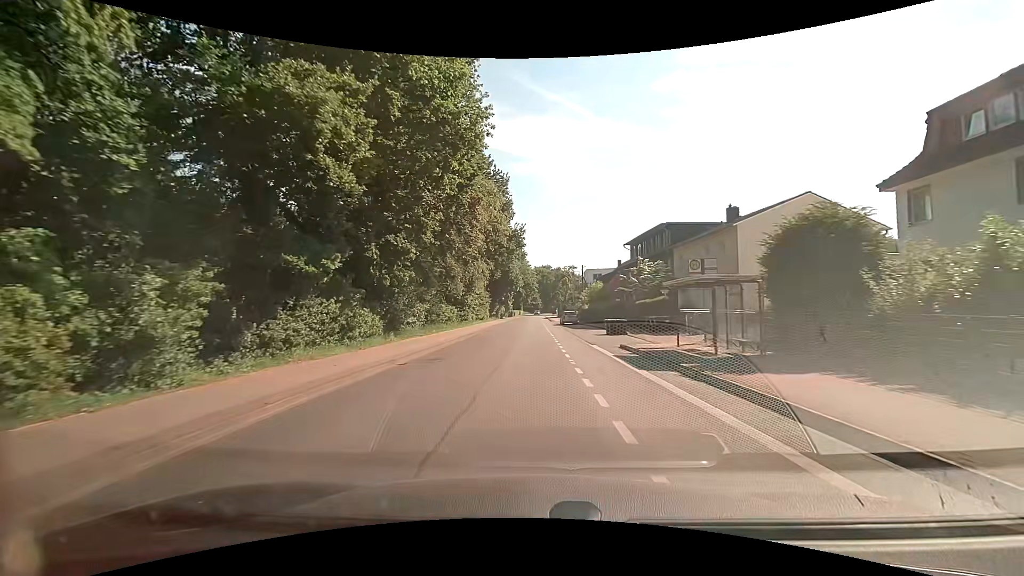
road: tertiary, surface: asphalt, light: Day
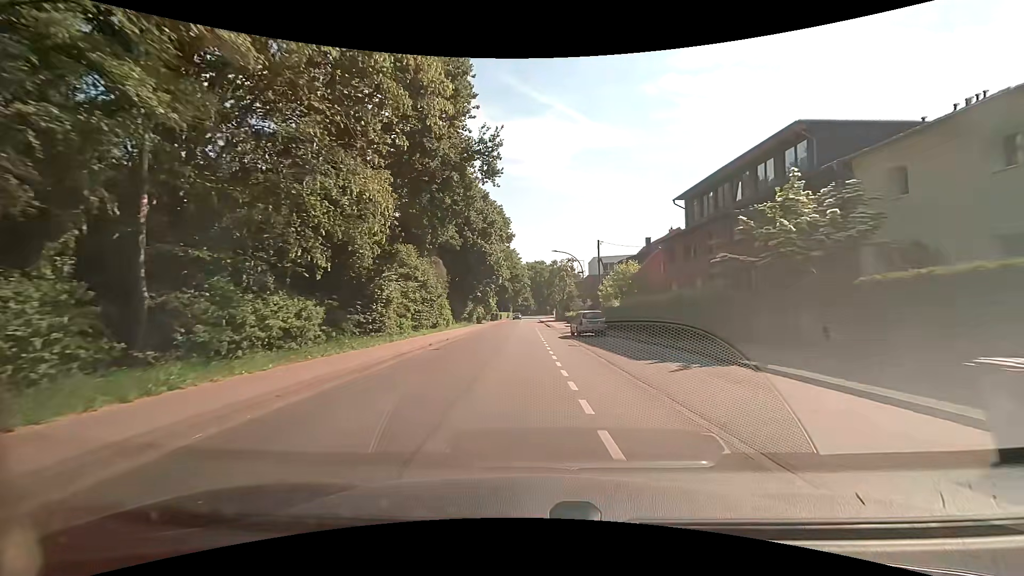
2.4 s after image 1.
(+0.2, +27.2) m; +1°
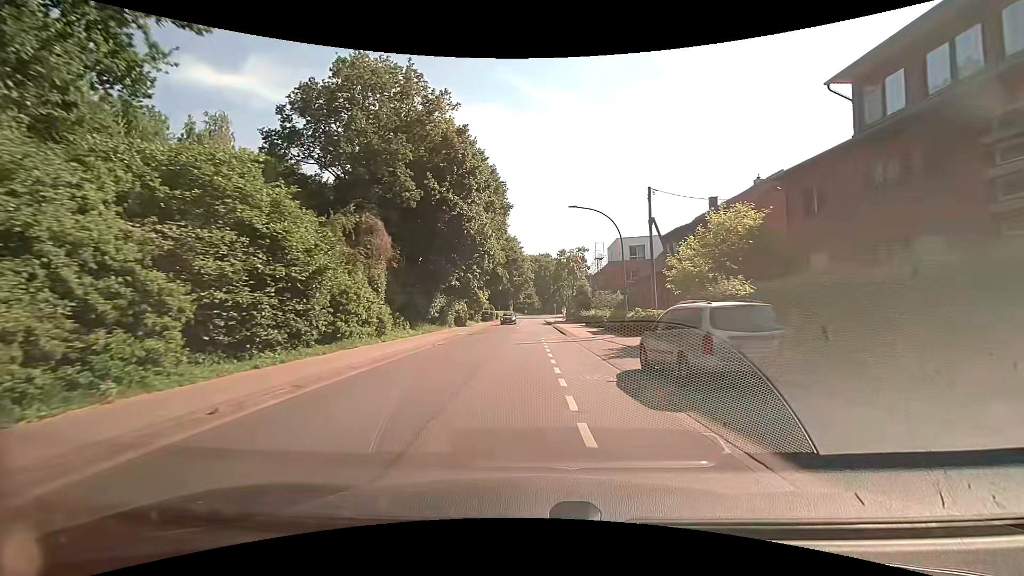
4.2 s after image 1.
(-0.2, +20.2) m; -1°
(0, +10) (0, +20) (0, +30) (0, +40) (0, +50) (0, +60) (0, +70) (0, +80) (0, +90) (0, +100) m
